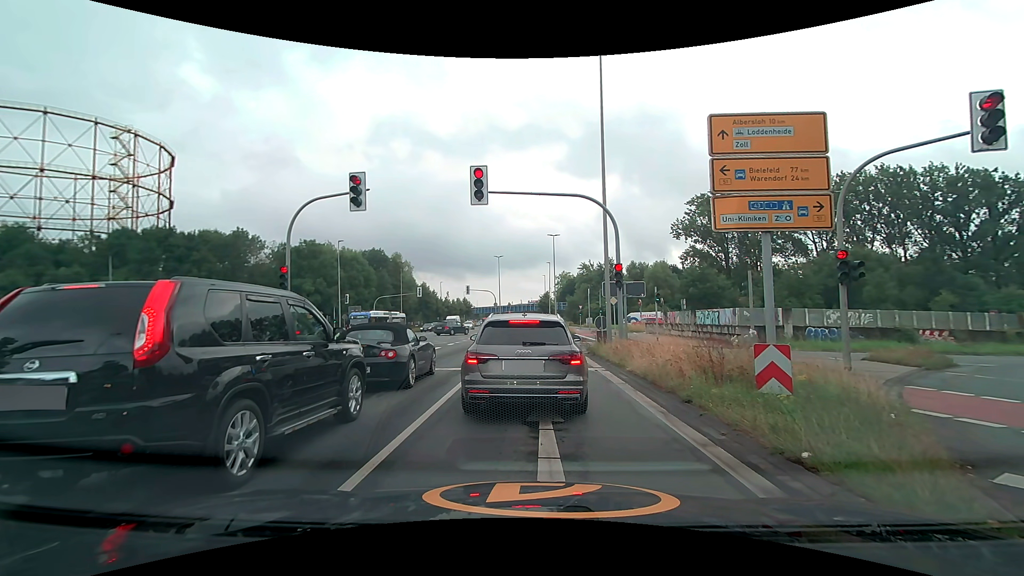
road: secondary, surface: asphalt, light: Day
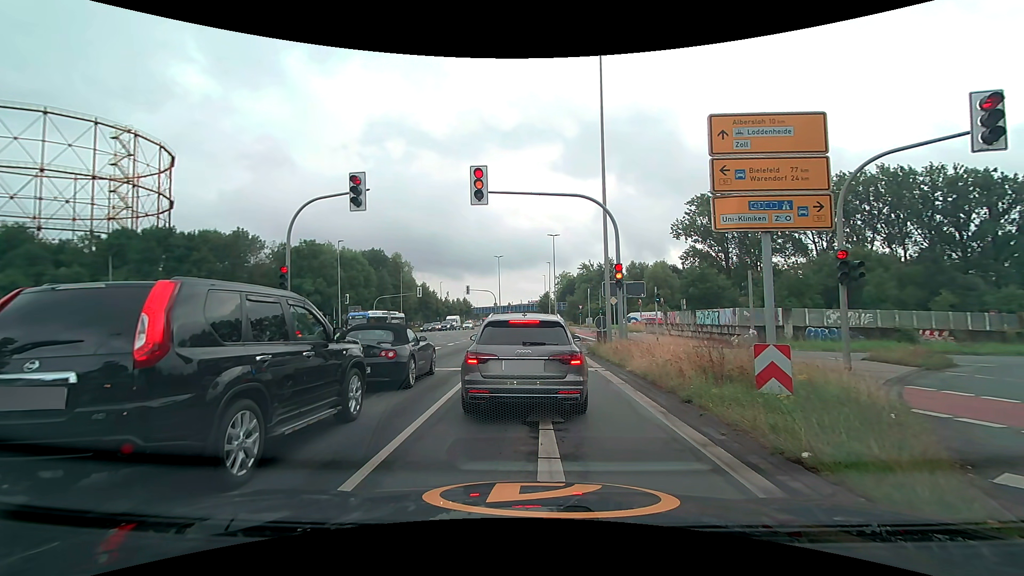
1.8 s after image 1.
(0.0, 0.0) m; 0°
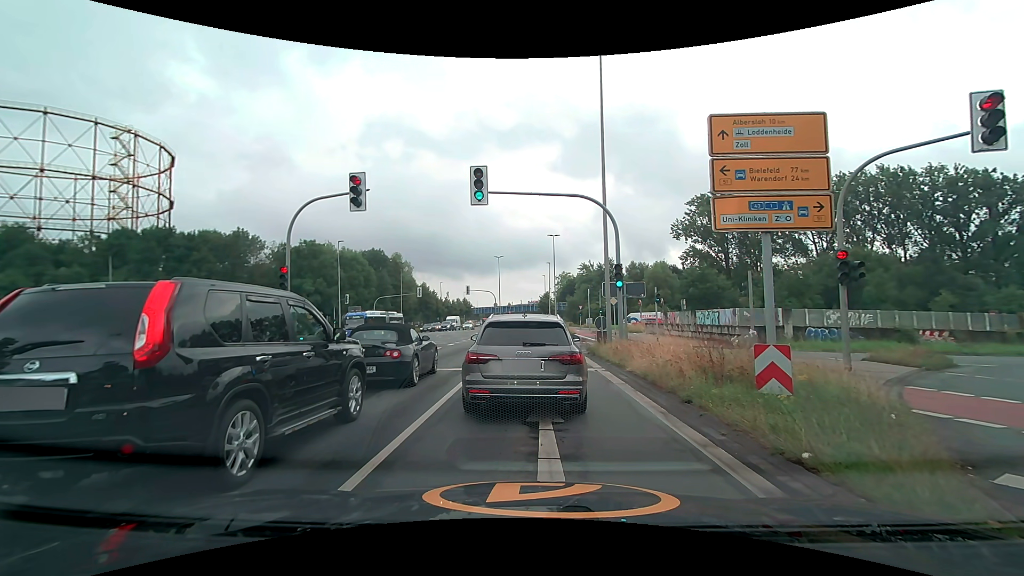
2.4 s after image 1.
(0.0, 0.0) m; 0°
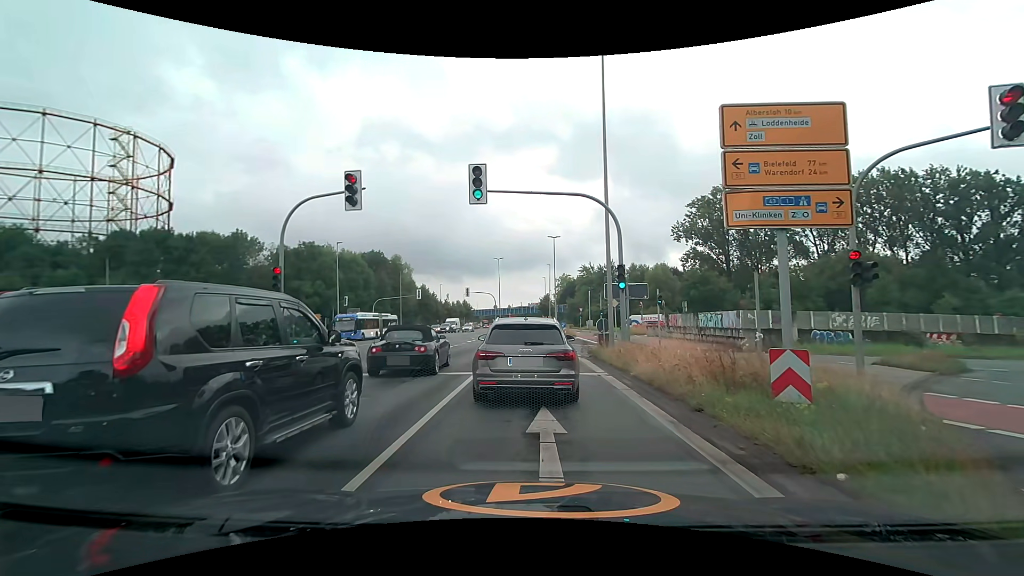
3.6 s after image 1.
(0.0, +0.5) m; 0°
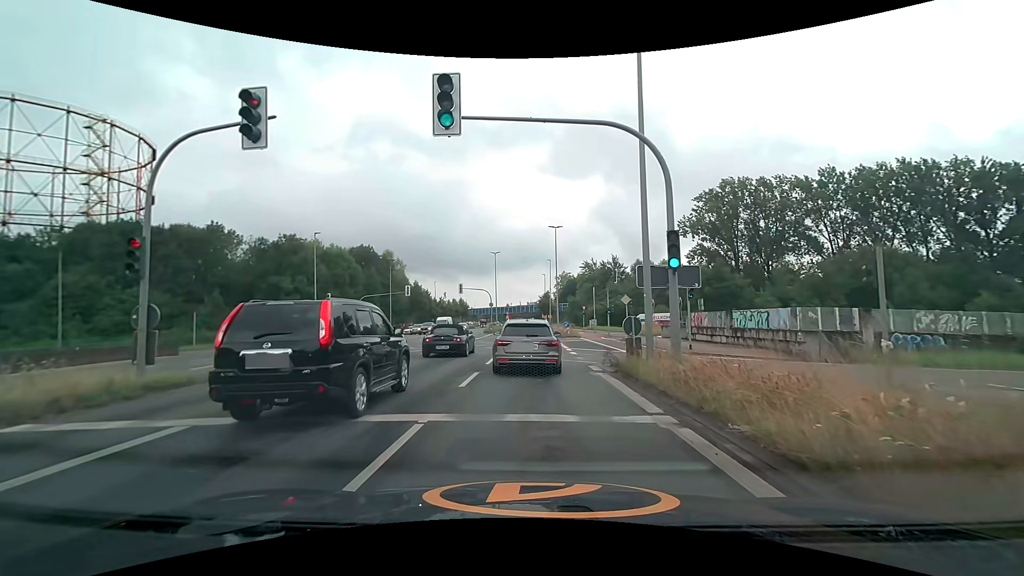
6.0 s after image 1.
(0.0, +6.6) m; -1°
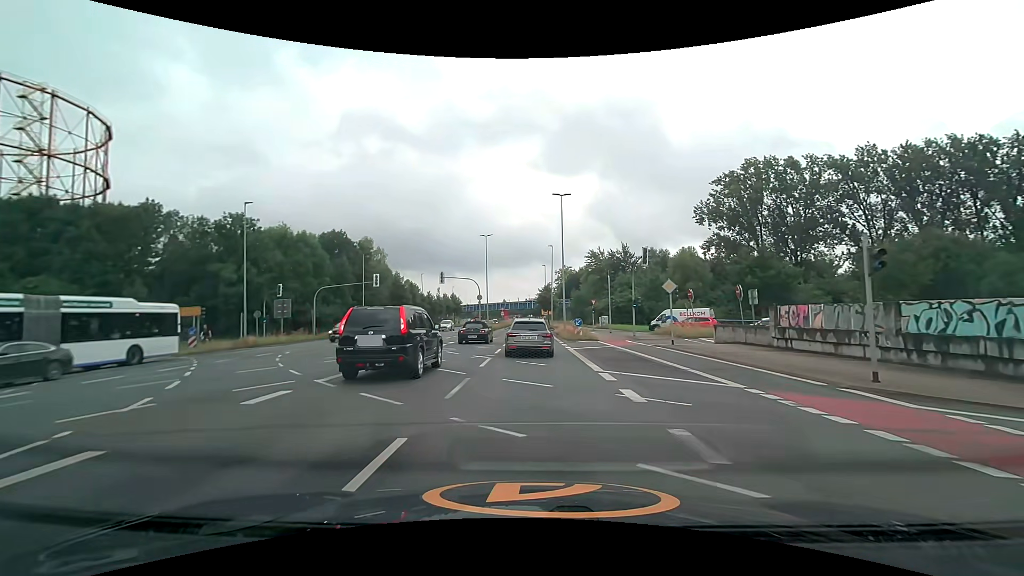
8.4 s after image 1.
(+0.2, +13.9) m; +1°
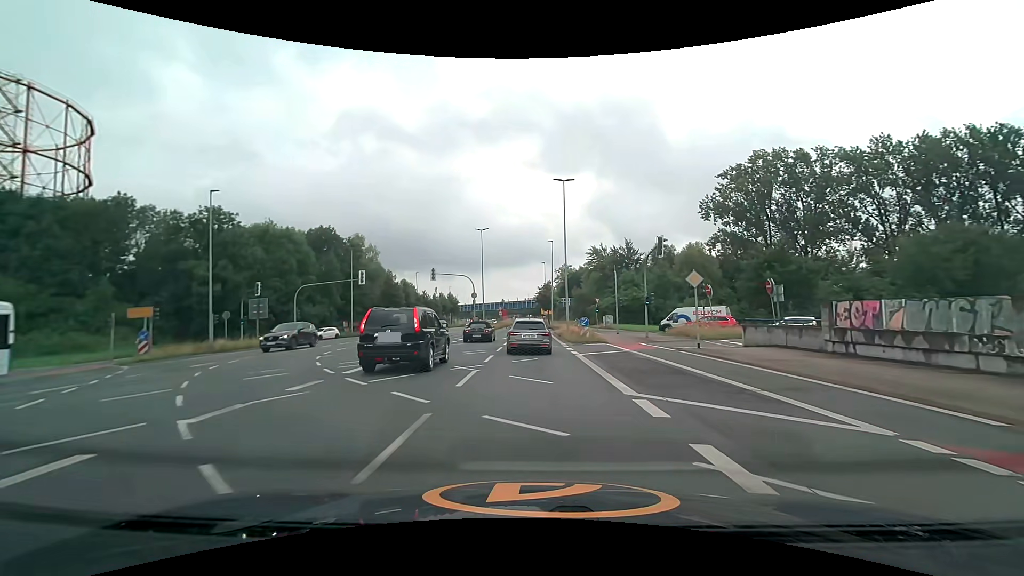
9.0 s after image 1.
(0.0, +4.5) m; 0°
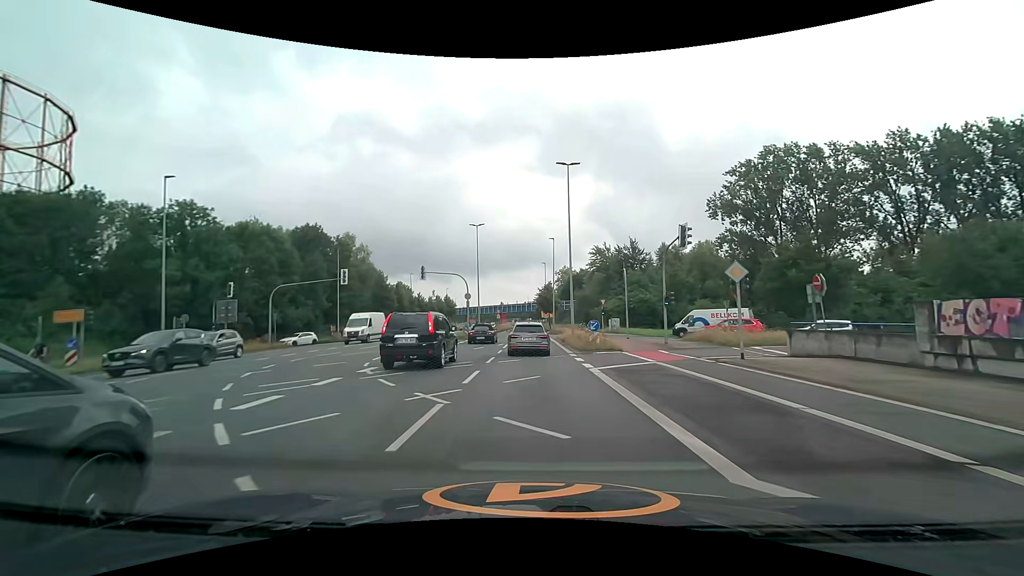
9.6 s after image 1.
(0.0, +5.0) m; 0°
(0, +10) (0, +20) (0, +30) (0, +40) (0, +50) (0, +60) (0, +70) (0, +80) (-1, +90) (-1, +100) m
